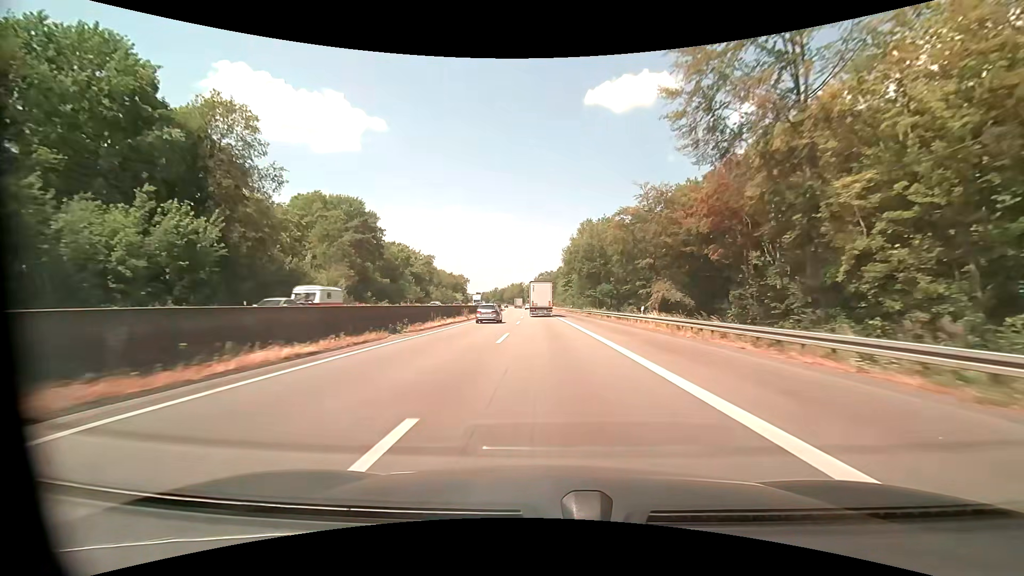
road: motorway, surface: asphalt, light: Day
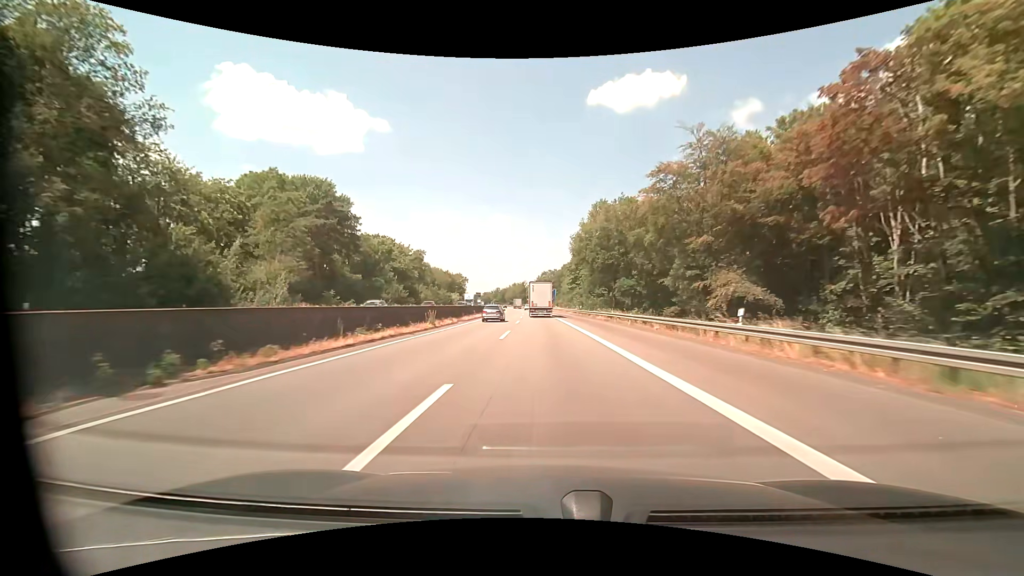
(0.0, +15.3) m; 0°
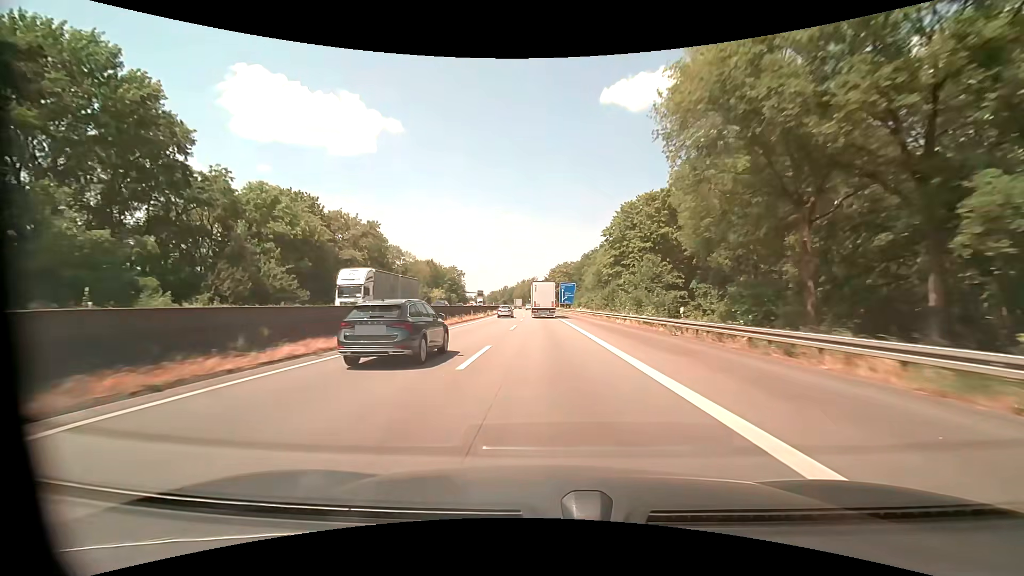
(-0.6, +45.6) m; -2°
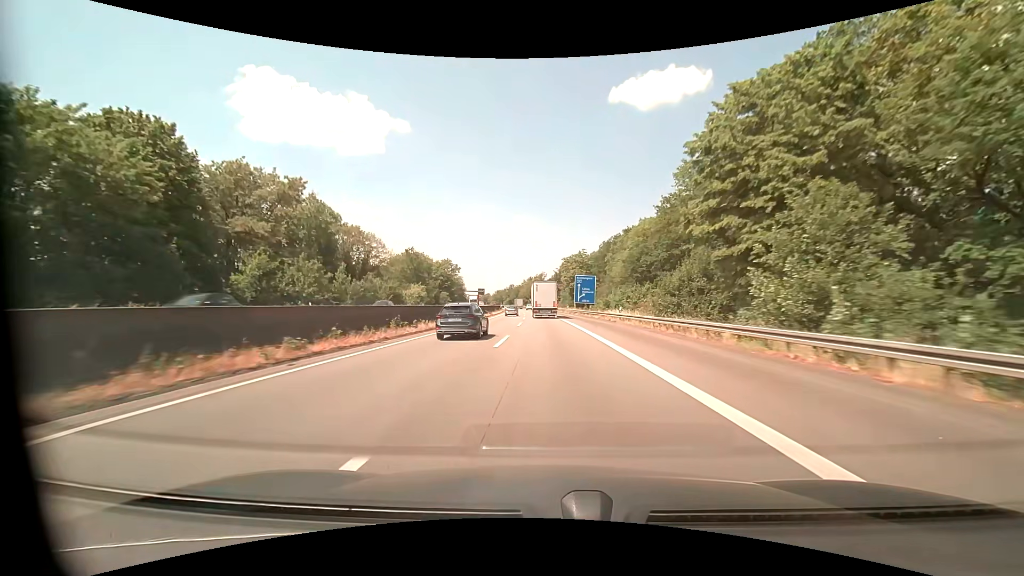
(-0.2, +30.1) m; -1°
(0, +10) (0, +20) (0, +30) (0, +40) (-1, +50) (-1, +60) (-1, +70) (-1, +80) (-2, +90) (-2, +100) m
